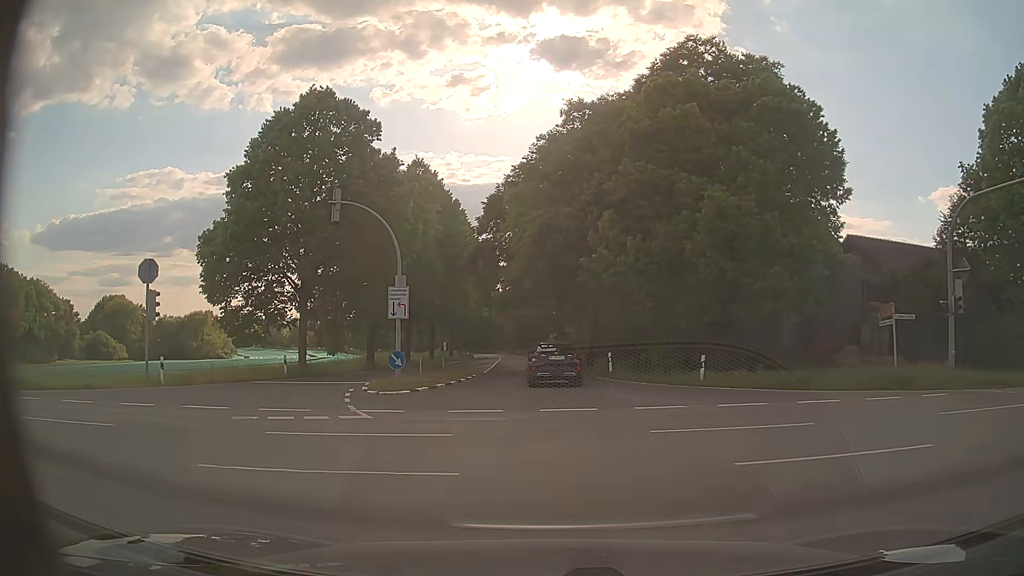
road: secondary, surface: asphalt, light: Day
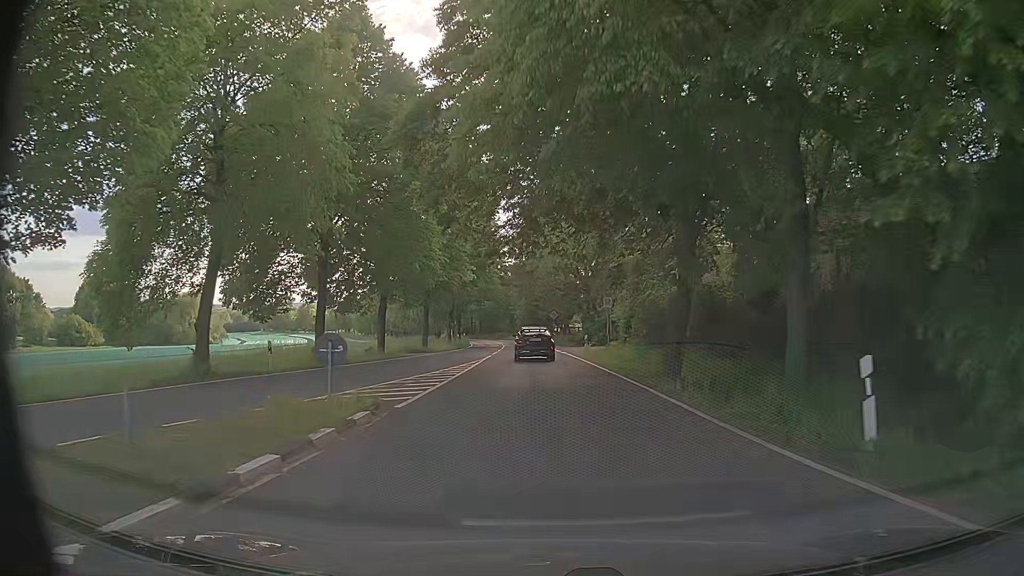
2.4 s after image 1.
(+0.3, +25.0) m; 0°
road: tertiary
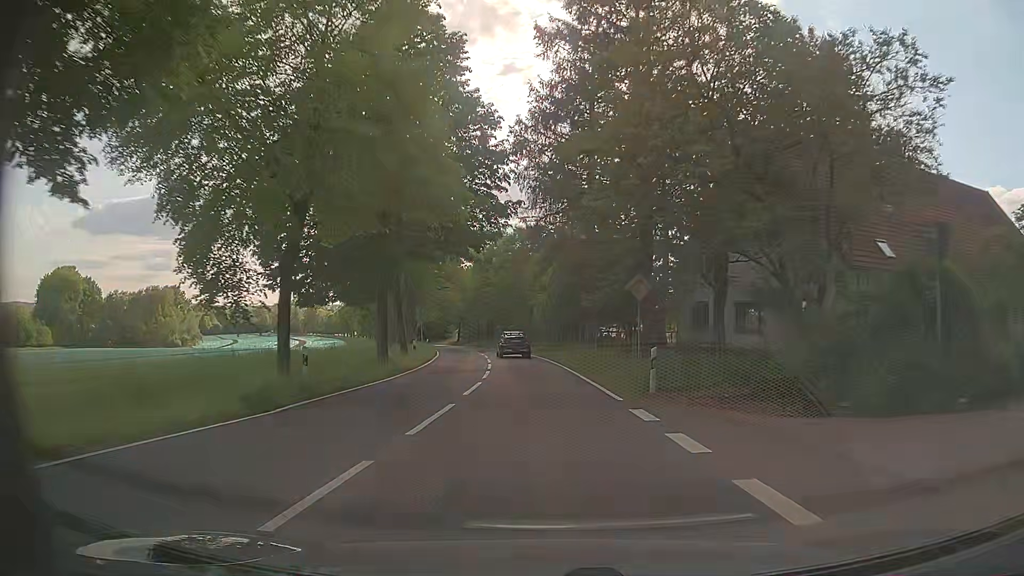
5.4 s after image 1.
(-1.2, +41.5) m; -3°
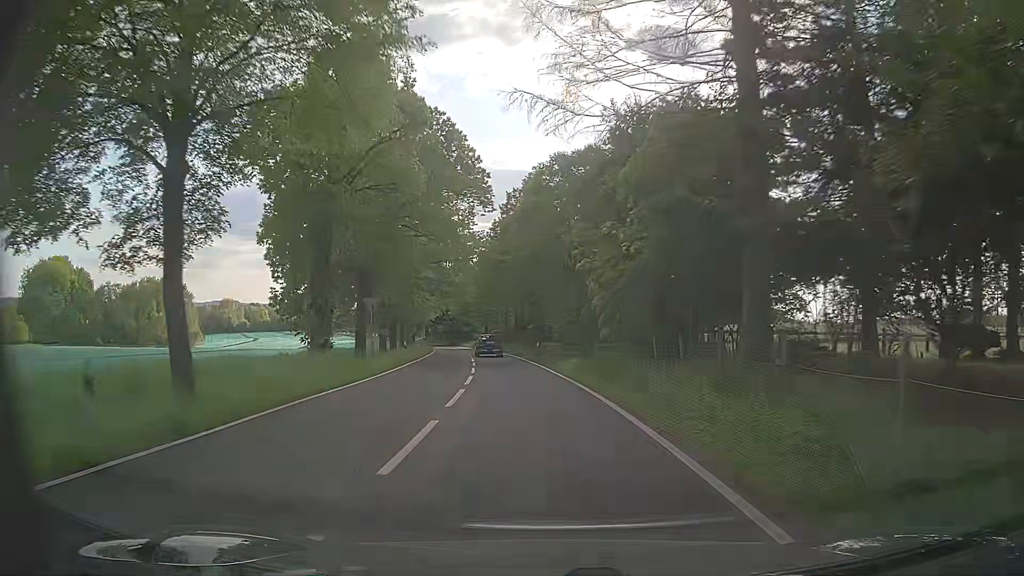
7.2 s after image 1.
(-0.6, +26.8) m; -3°
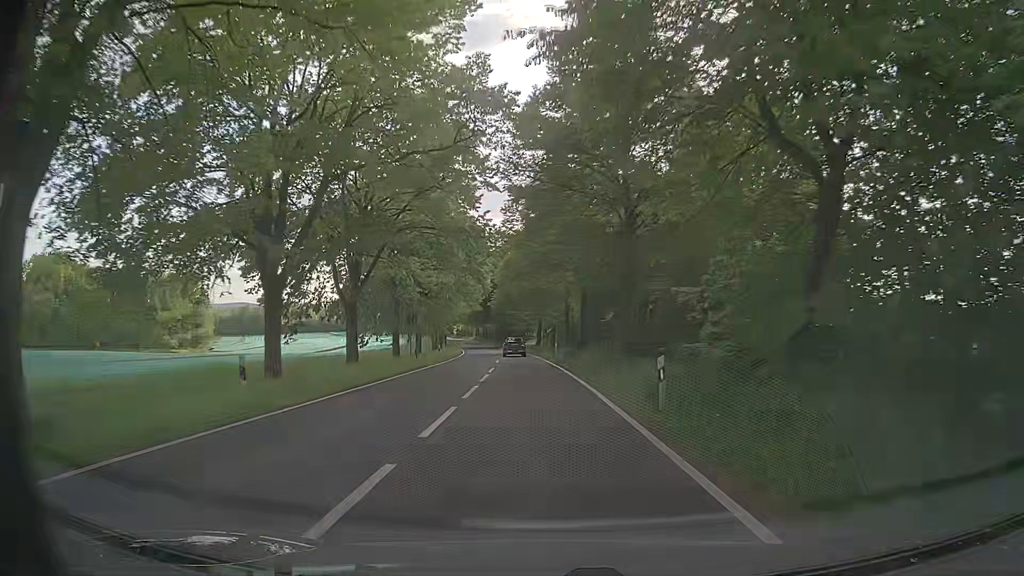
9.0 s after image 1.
(-1.4, +27.5) m; -6°
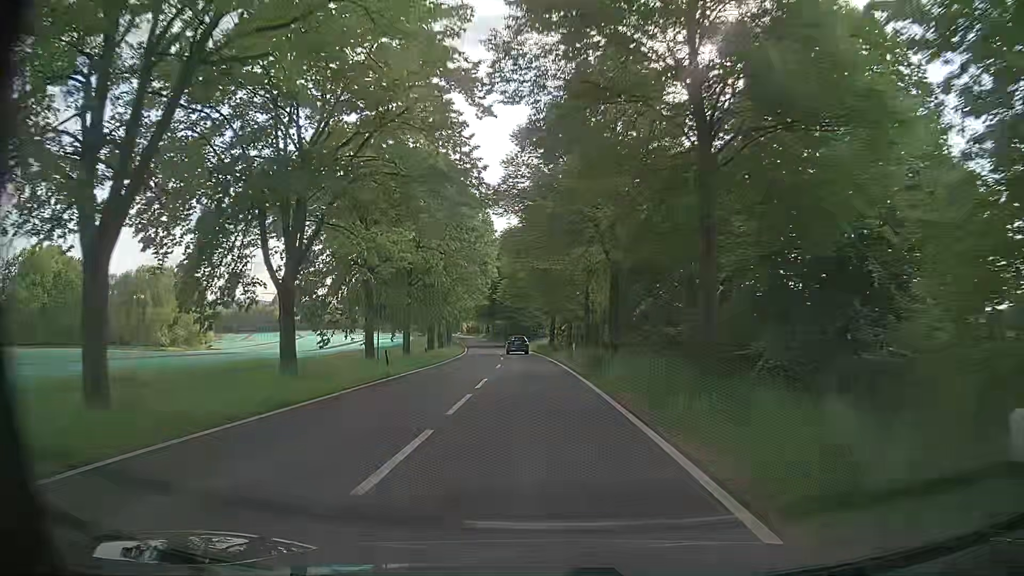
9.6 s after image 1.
(-0.1, +9.4) m; -2°
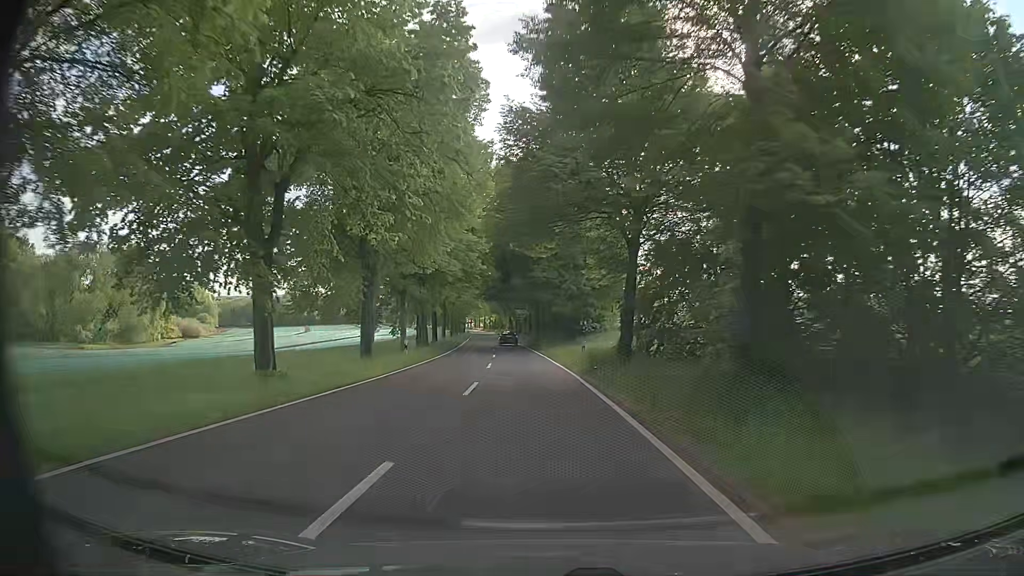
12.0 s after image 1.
(-0.5, +39.0) m; -2°
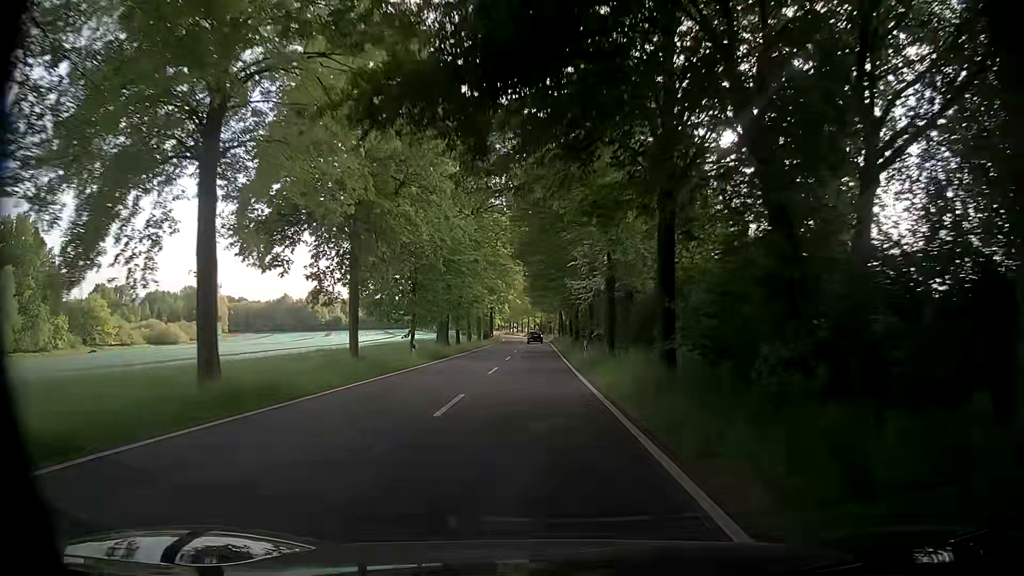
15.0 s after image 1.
(-2.2, +51.9) m; -5°
(0, +10) (0, +20) (0, +30) (0, +40) (-1, +50) (-1, +60) (-1, +70) (-1, +80) (-1, +90) (-2, +100) m
